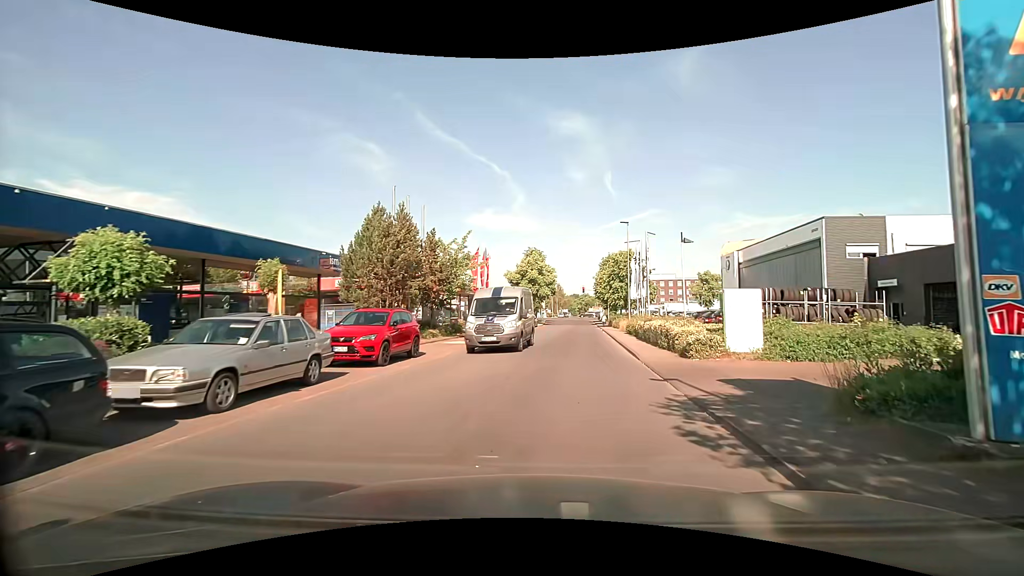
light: Day
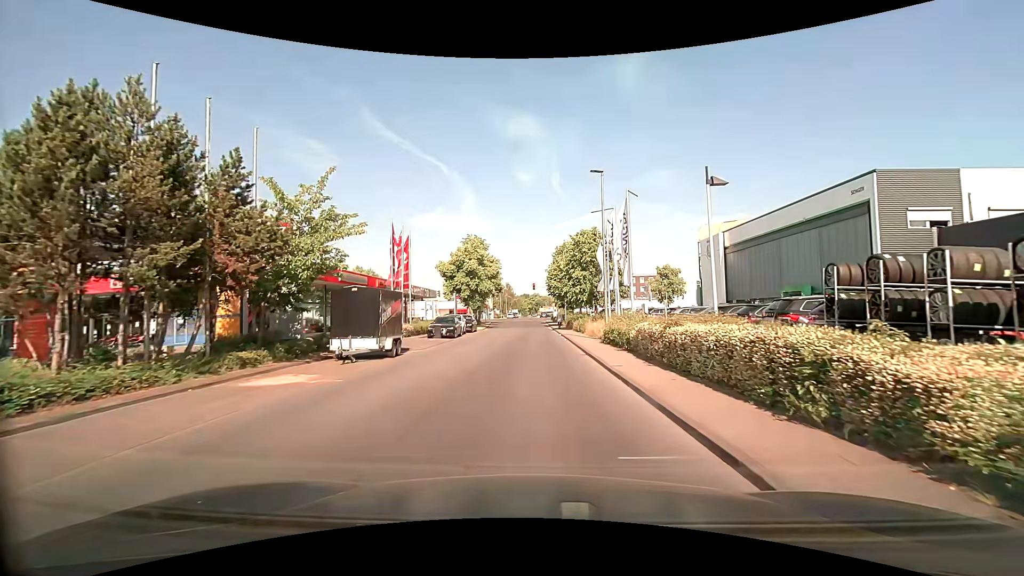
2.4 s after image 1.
(+0.9, +13.1) m; +5°
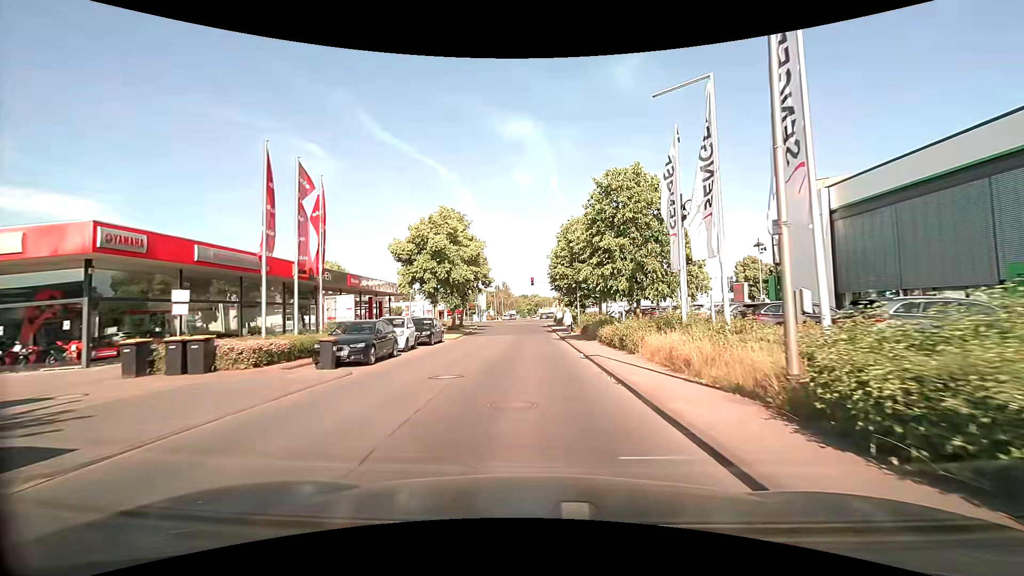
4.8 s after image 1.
(+0.3, +16.5) m; +1°
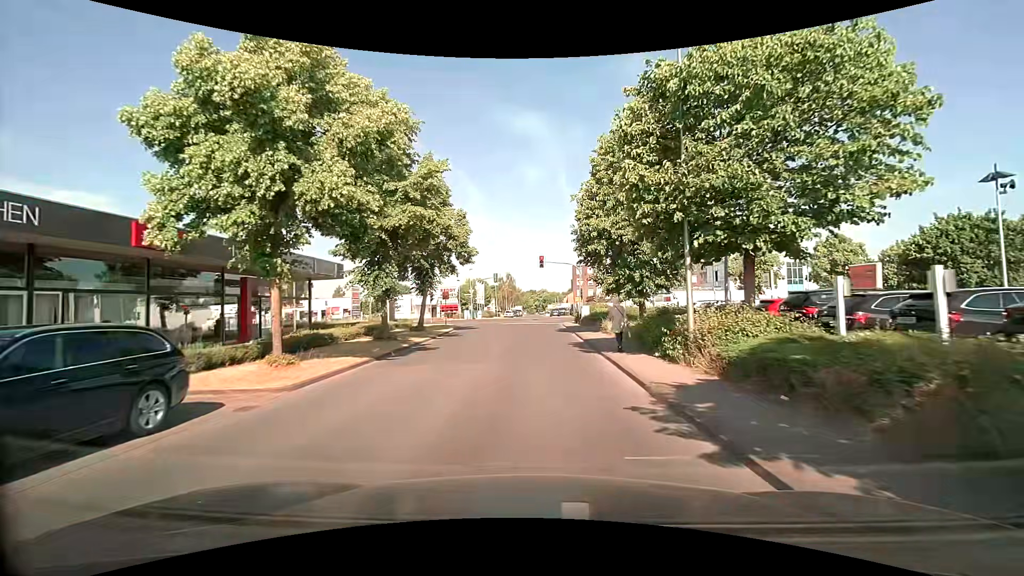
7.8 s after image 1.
(-0.3, +23.0) m; -1°
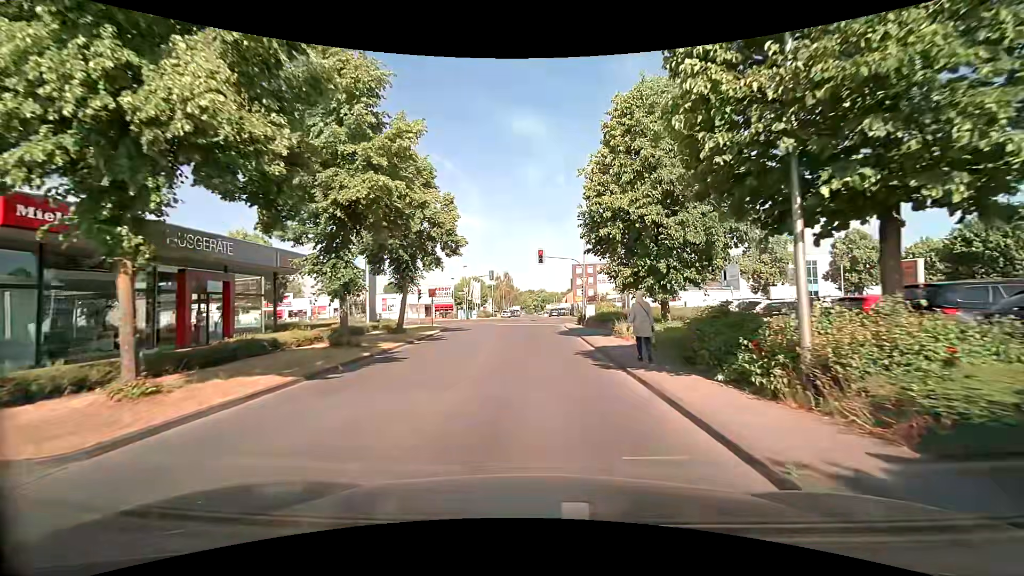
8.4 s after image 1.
(0.0, +4.6) m; 0°
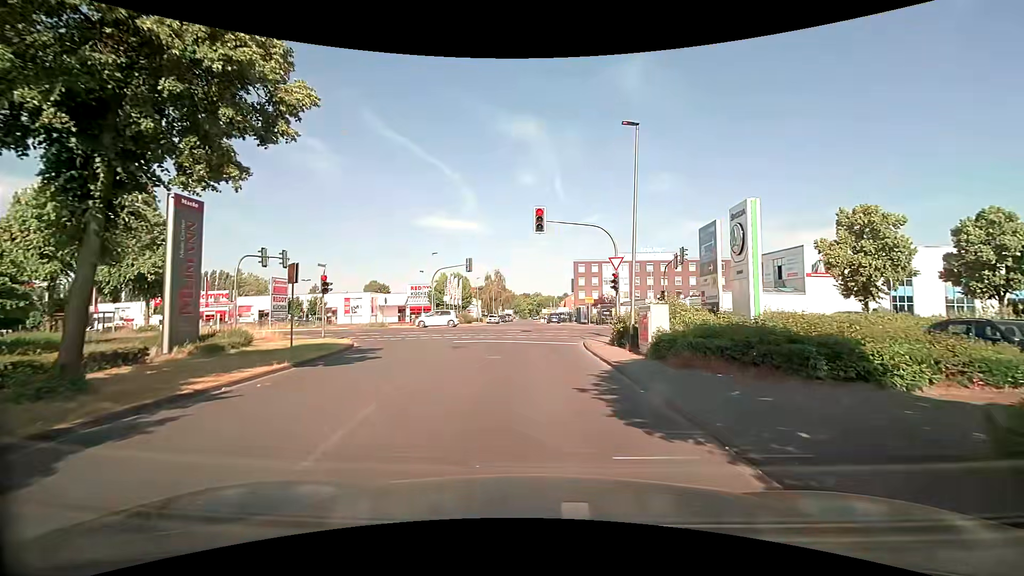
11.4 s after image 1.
(+0.1, +19.5) m; 0°
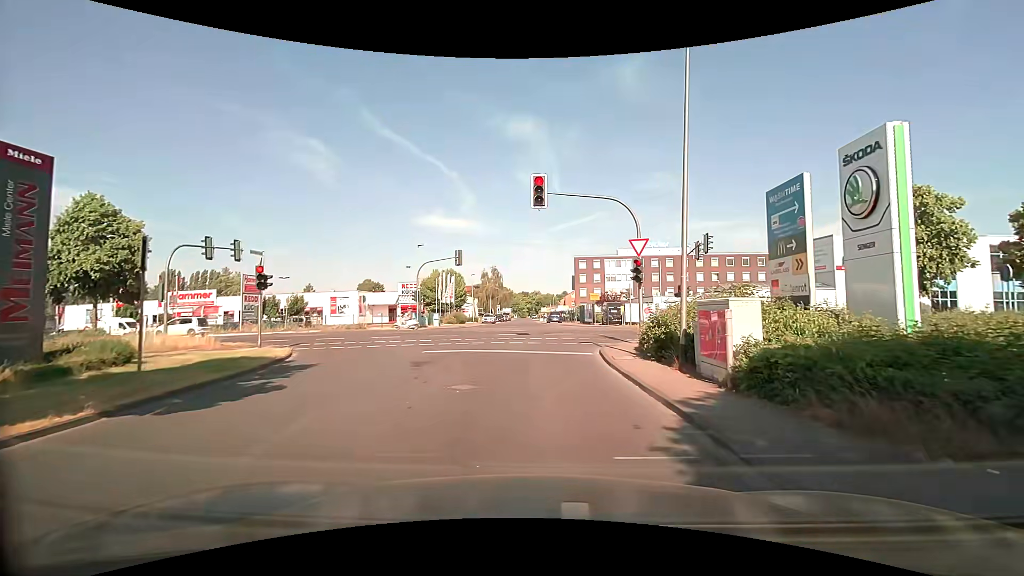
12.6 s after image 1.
(0.0, +5.8) m; 0°
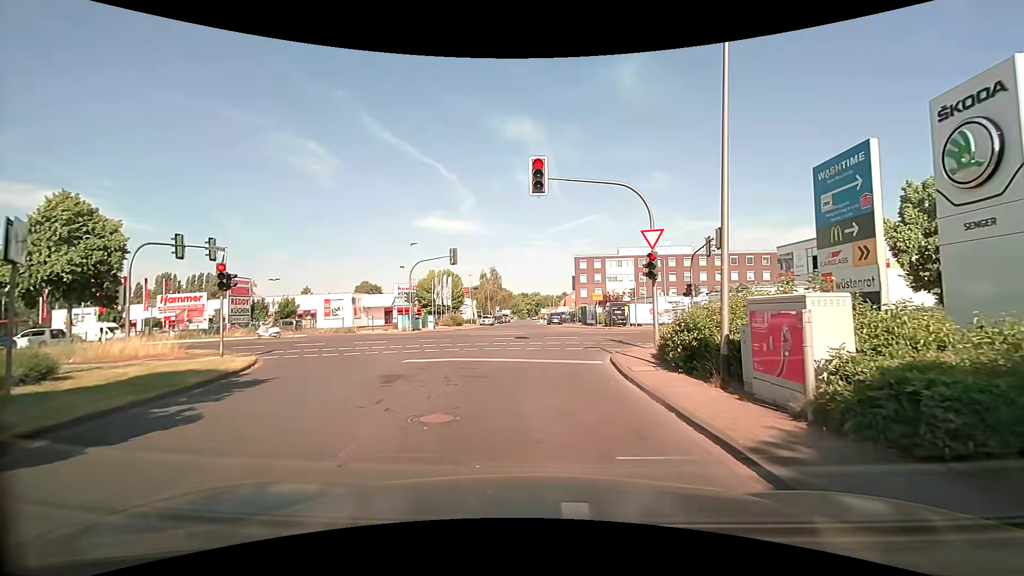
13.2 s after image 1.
(0.0, +2.4) m; +2°
(0, +10) (+1, +20) (+7, +27) (+17, +29) (+27, +29) (+37, +30) (+47, +30) (+57, +31) (+67, +32) (+77, +32) m
